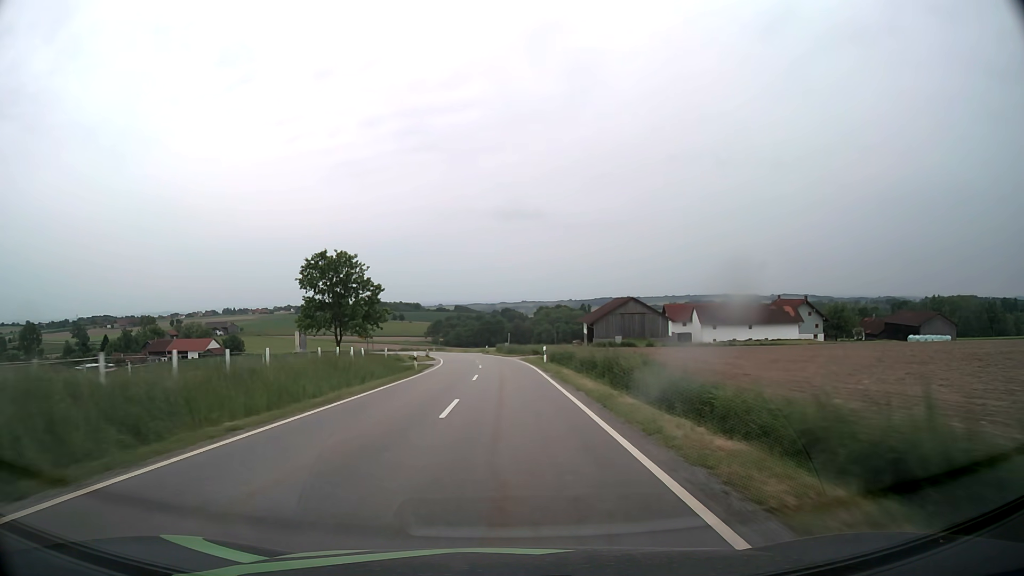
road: tertiary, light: Day
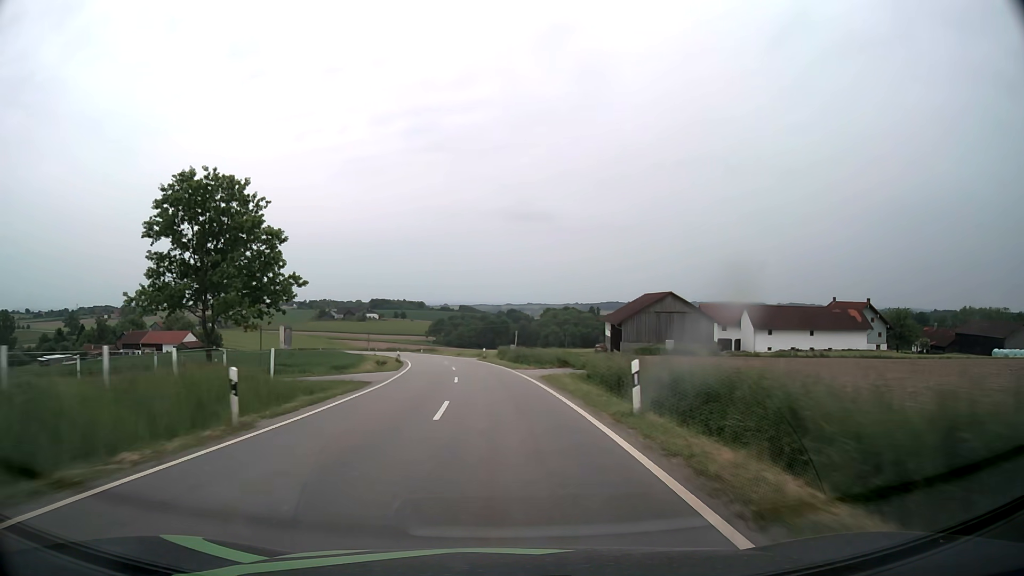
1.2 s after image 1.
(-0.1, +24.5) m; 0°
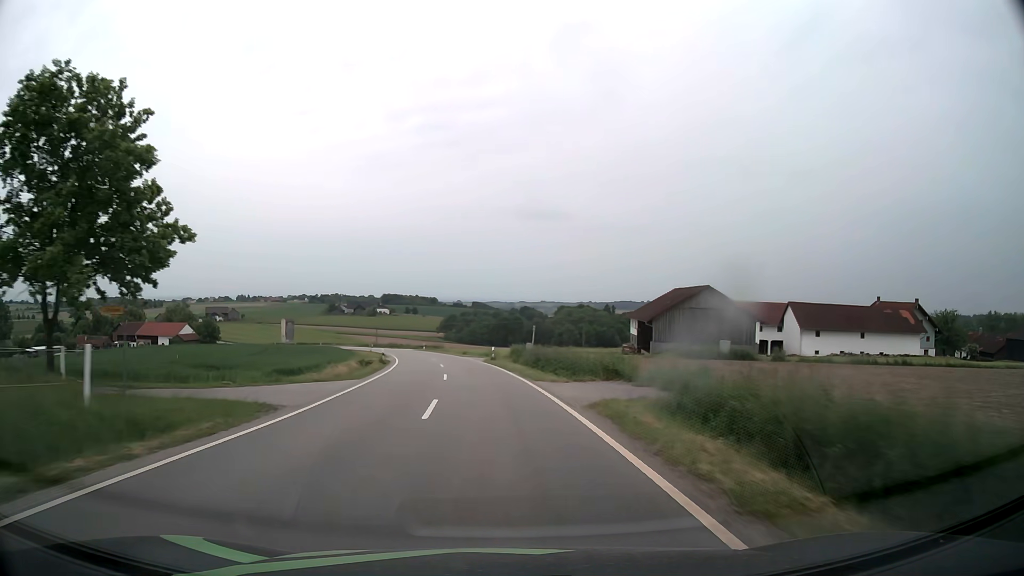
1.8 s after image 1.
(-0.1, +12.2) m; -1°
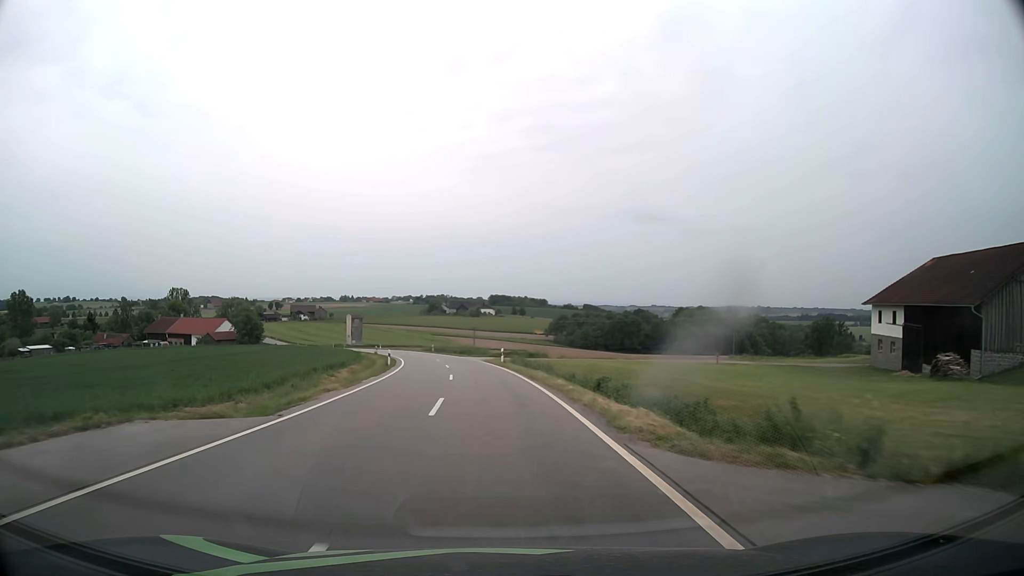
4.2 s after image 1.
(-3.6, +47.9) m; -9°
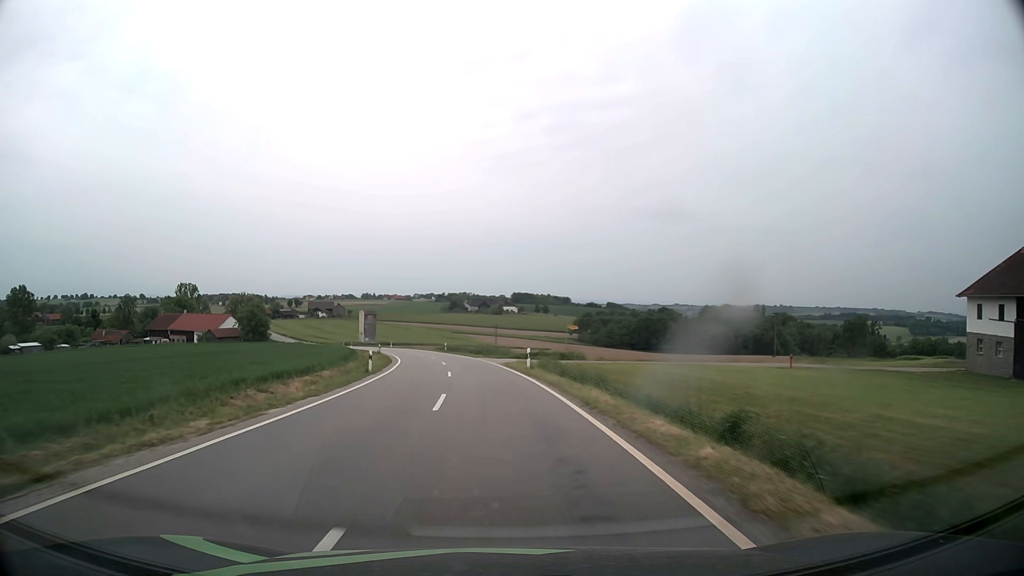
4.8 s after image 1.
(-0.2, +11.9) m; -2°
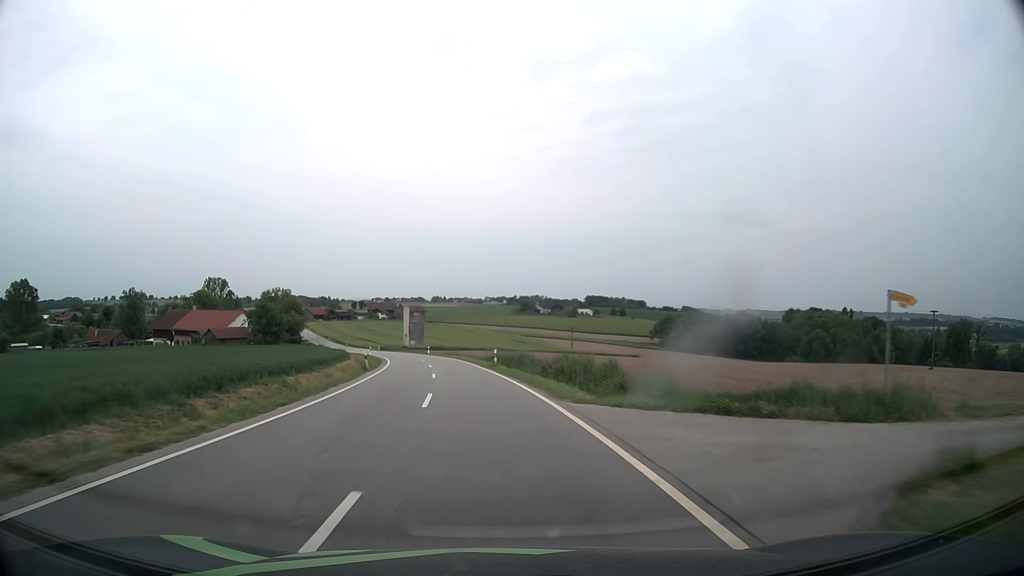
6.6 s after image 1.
(-1.8, +35.3) m; -6°
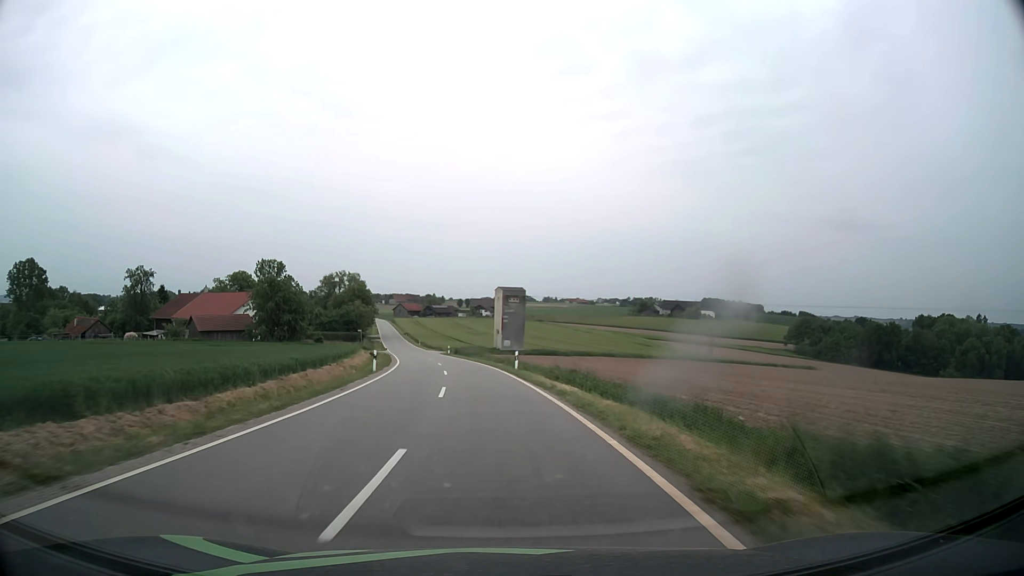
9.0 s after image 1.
(-4.3, +46.1) m; -10°
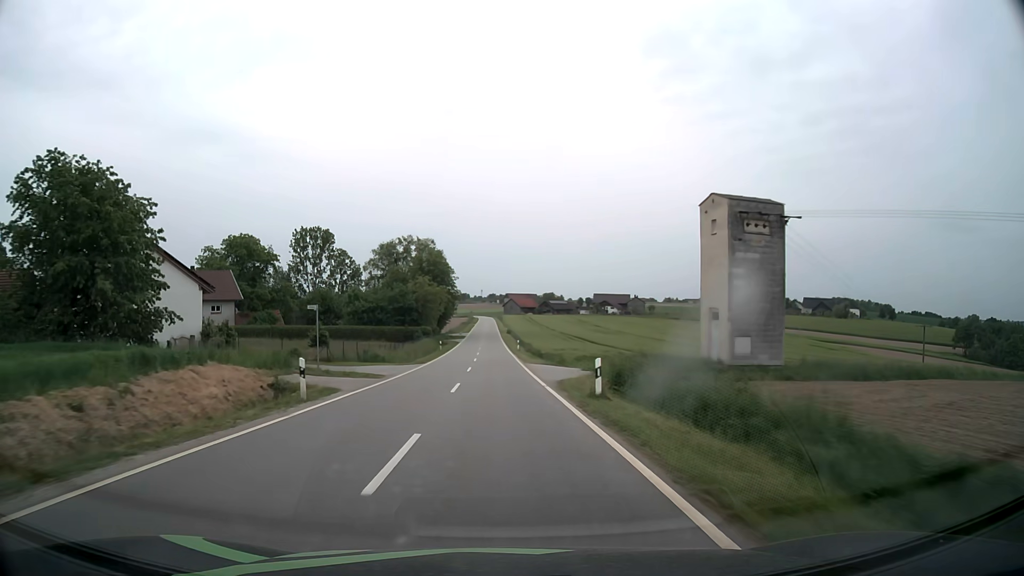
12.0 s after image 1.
(-5.5, +59.6) m; -10°
(0, +10) (0, +20) (-1, +30) (-1, +40) (-1, +50) (-1, +60) (-2, +70) (-2, +80) (-2, +90) (-2, +100) m
